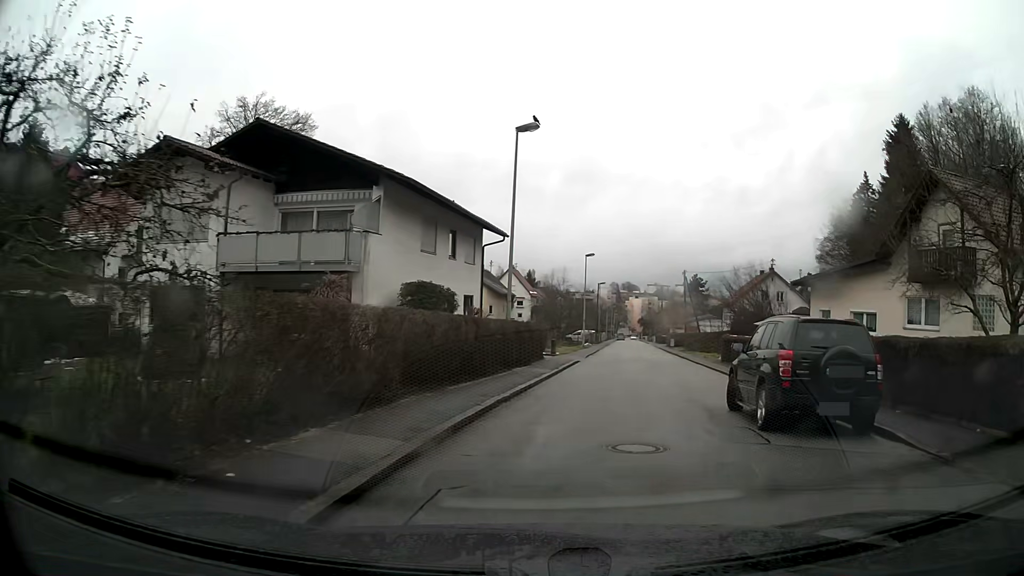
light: Day
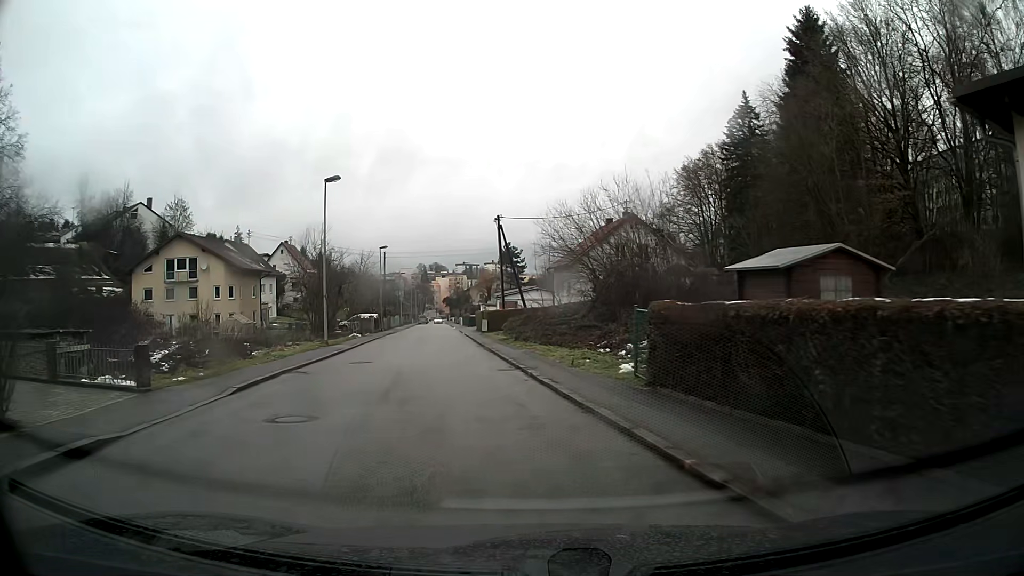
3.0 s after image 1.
(+4.5, +25.2) m; +13°
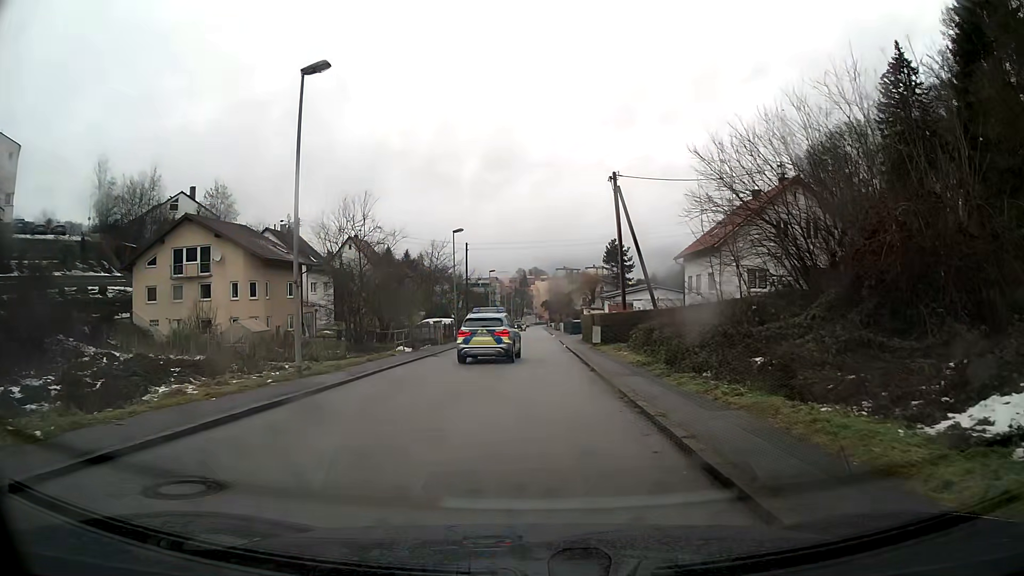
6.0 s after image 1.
(-1.2, +15.6) m; -7°
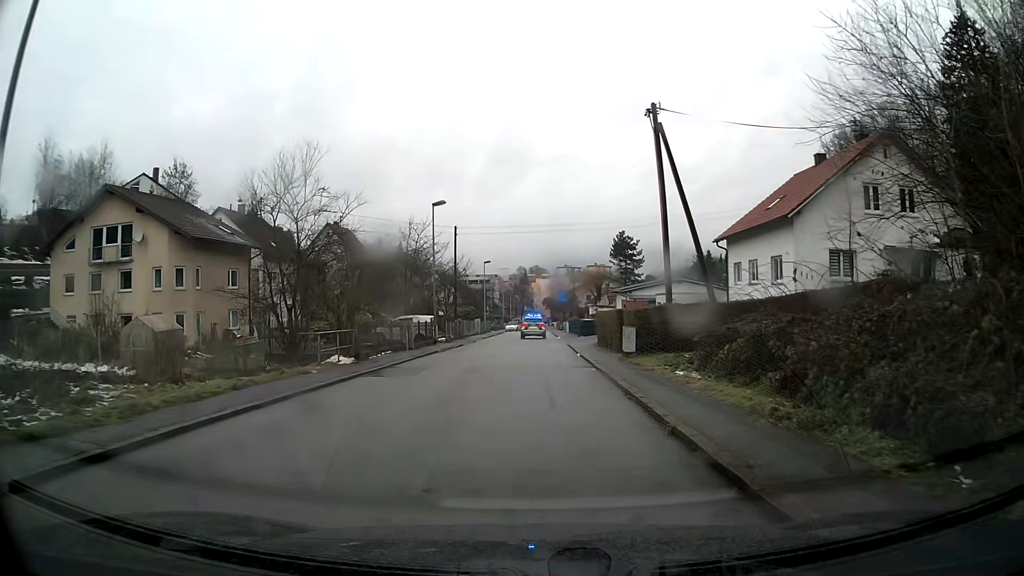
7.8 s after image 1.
(0.0, +11.0) m; 0°
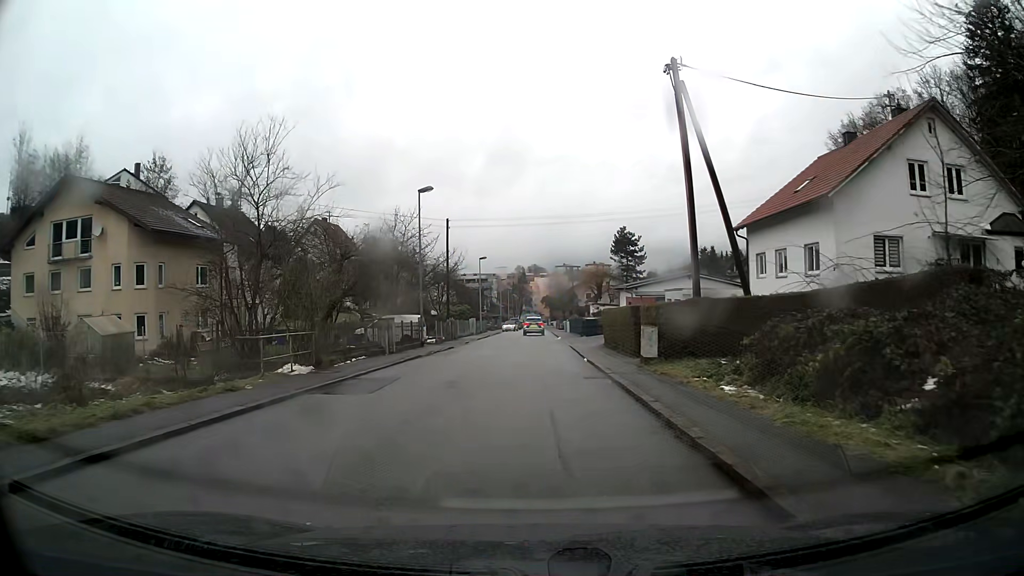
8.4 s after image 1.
(0.0, +4.1) m; 0°
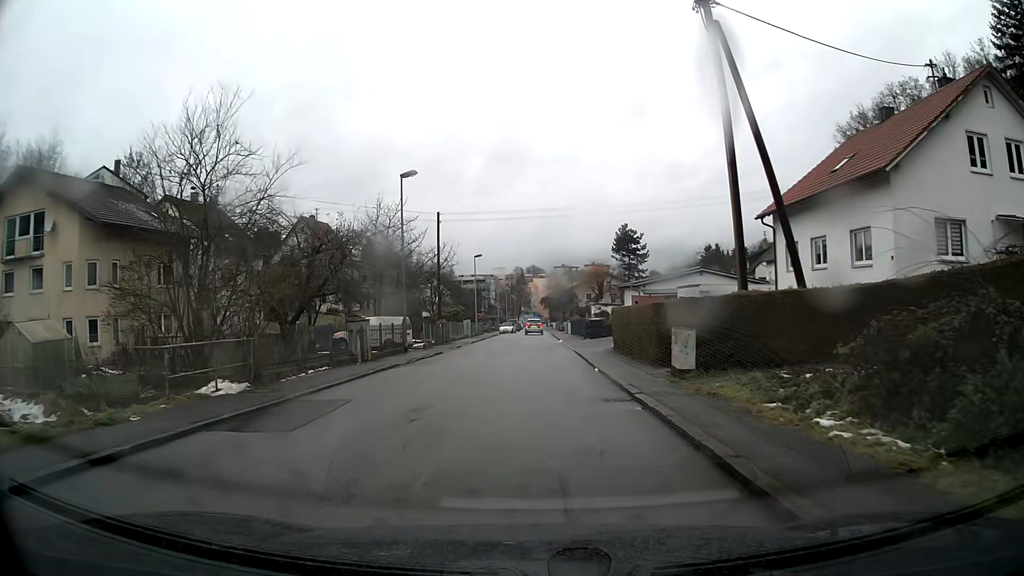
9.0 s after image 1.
(0.0, +4.3) m; 0°
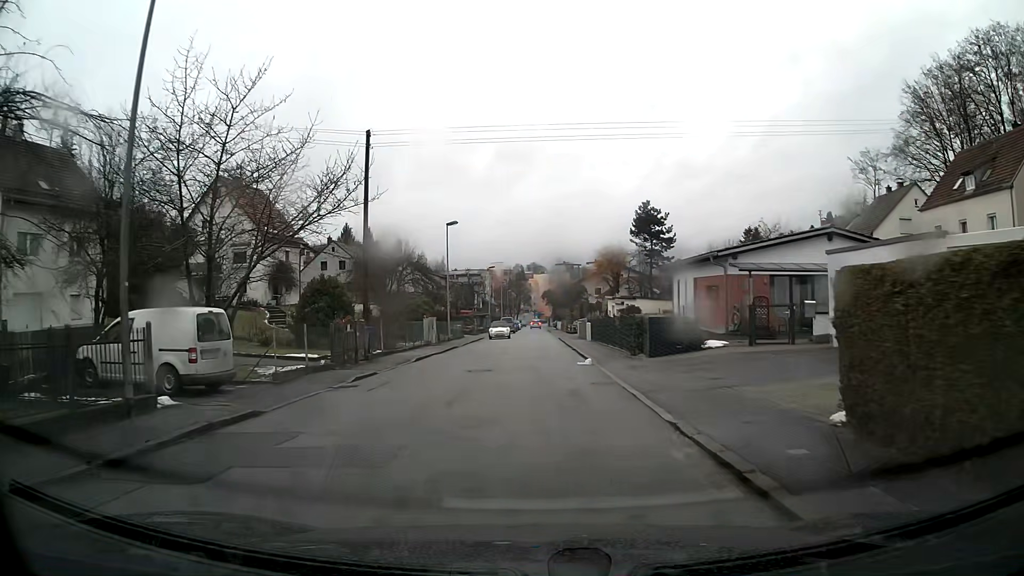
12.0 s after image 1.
(0.0, +21.7) m; 0°
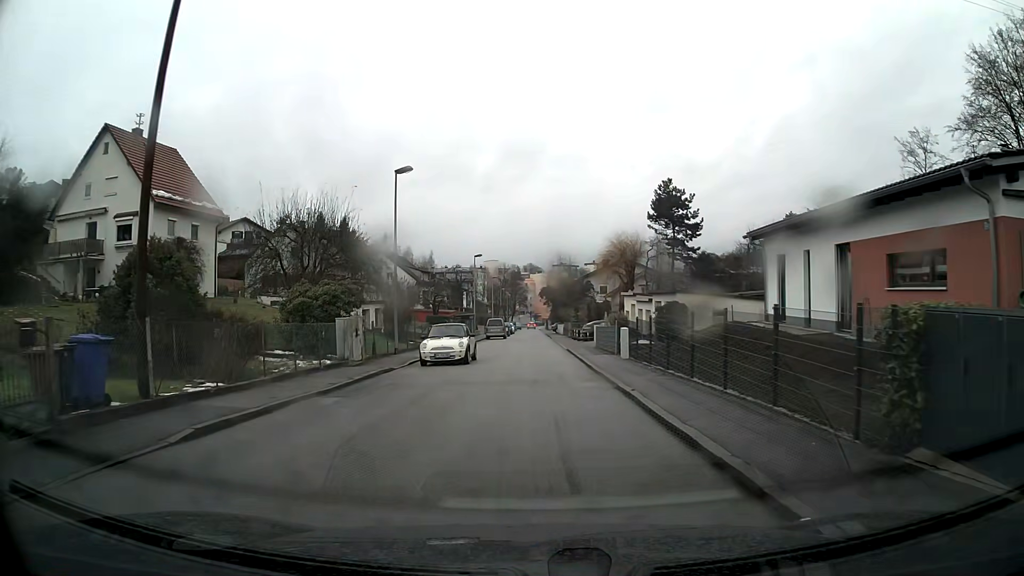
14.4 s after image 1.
(0.0, +16.7) m; +1°
